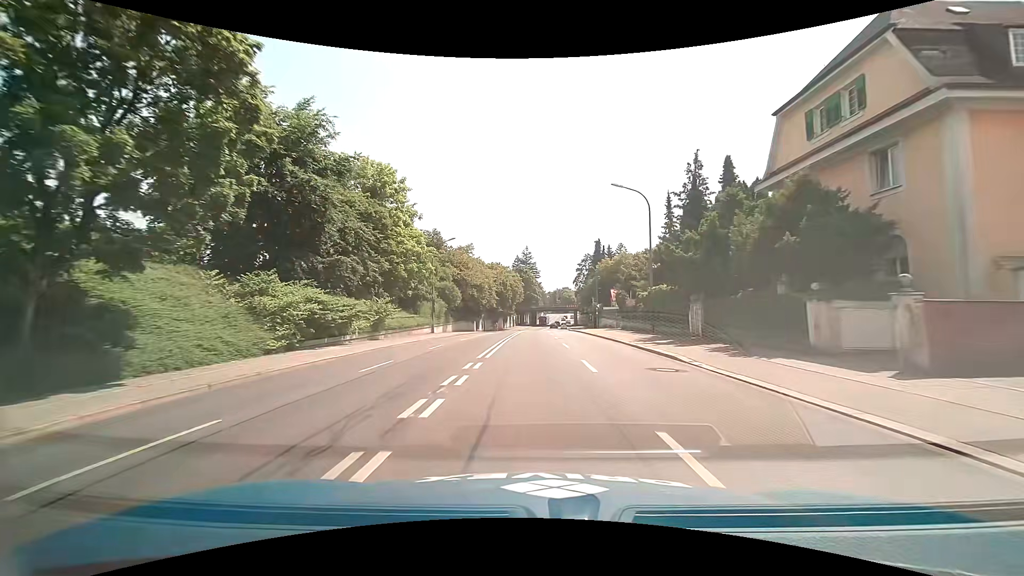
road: primary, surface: asphalt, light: Day
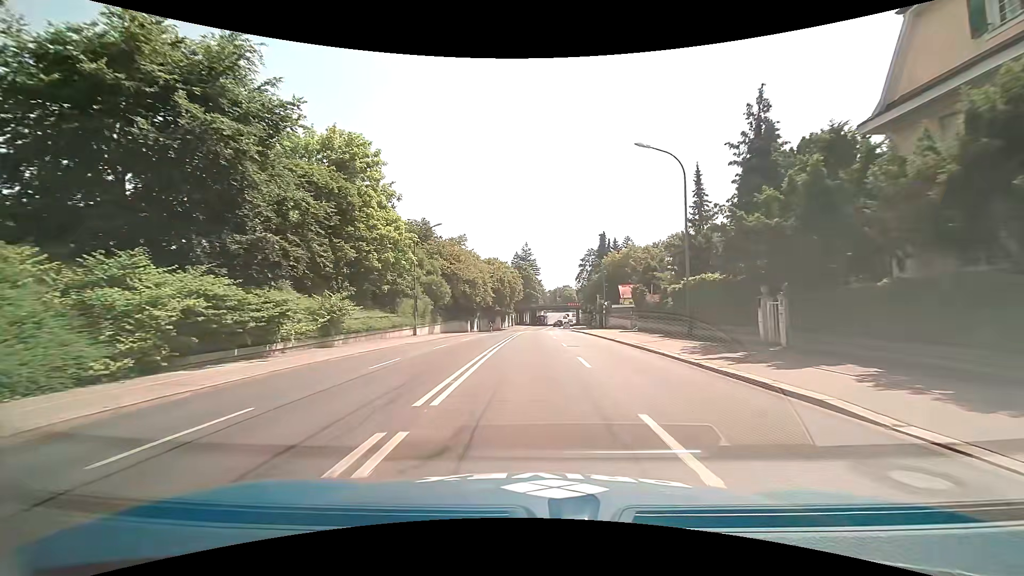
(0.0, +8.2) m; 0°
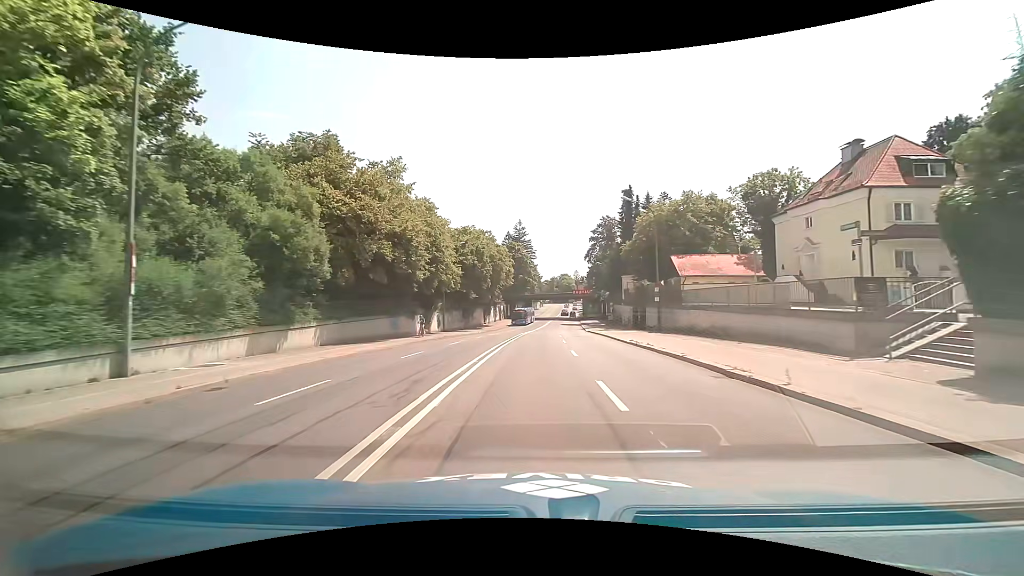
(-0.1, +32.8) m; +1°
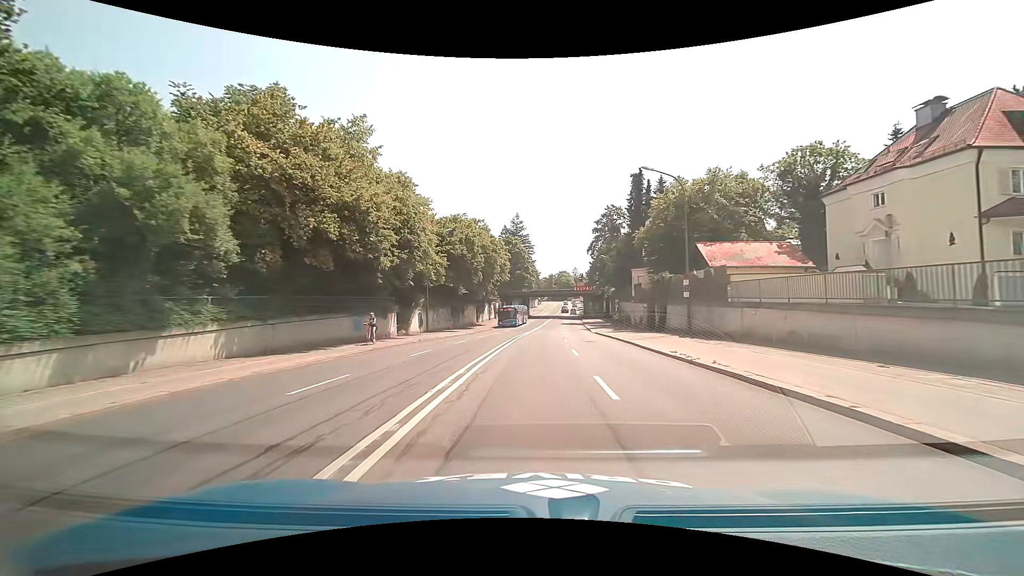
(0.0, +8.0) m; -1°
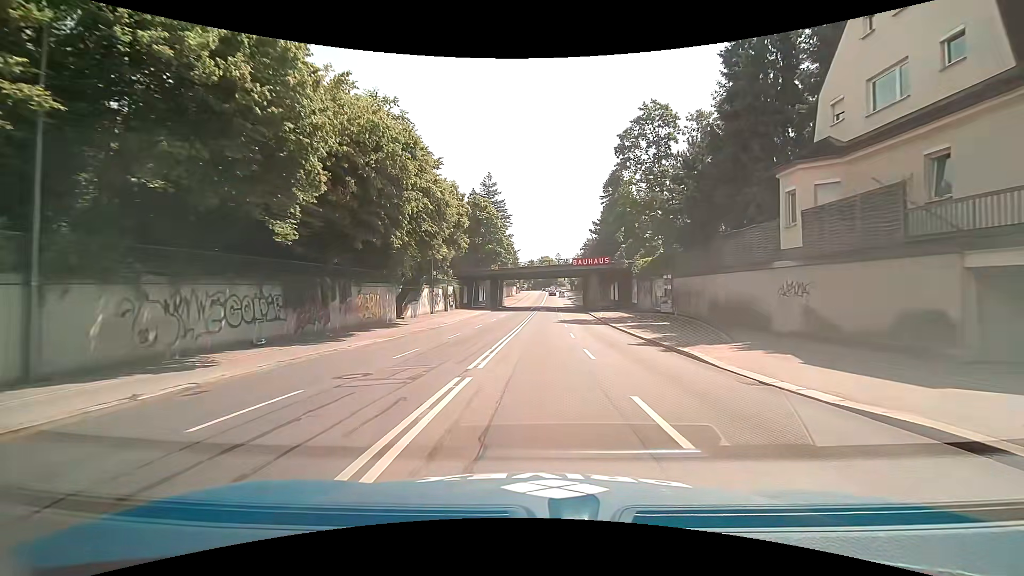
(+0.9, +38.8) m; +3°
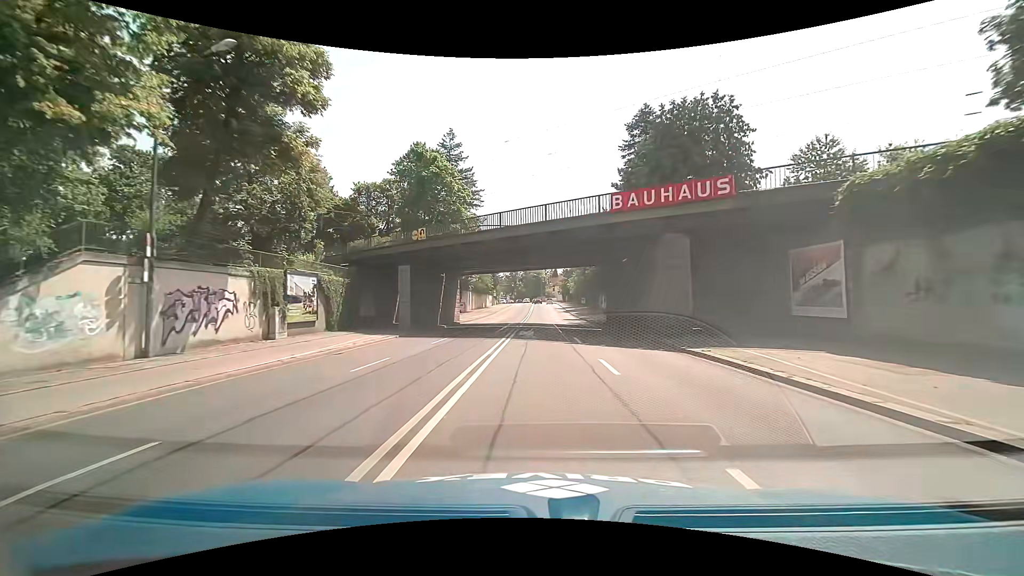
(+0.4, +39.9) m; +1°
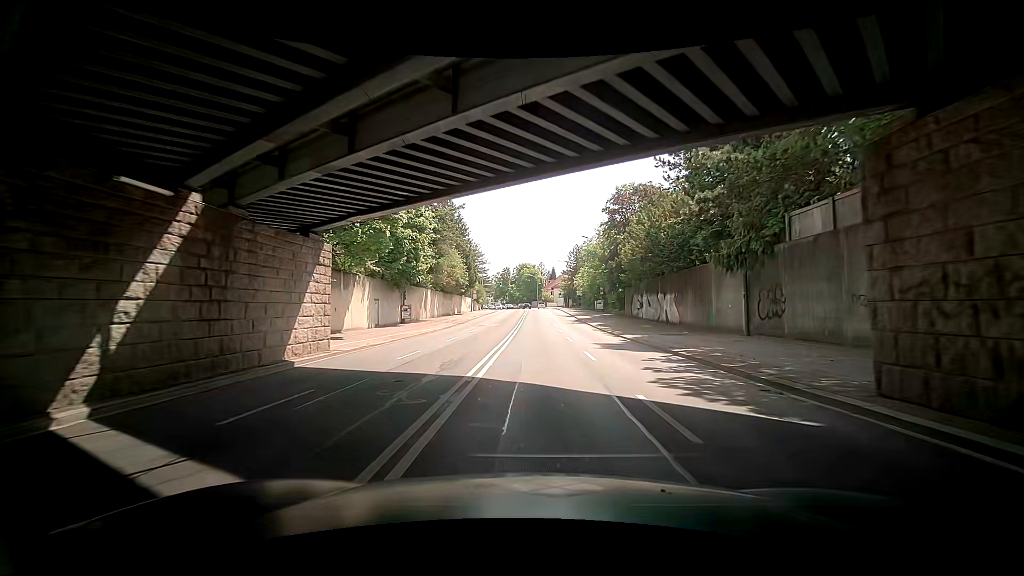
(+0.4, +32.0) m; +2°
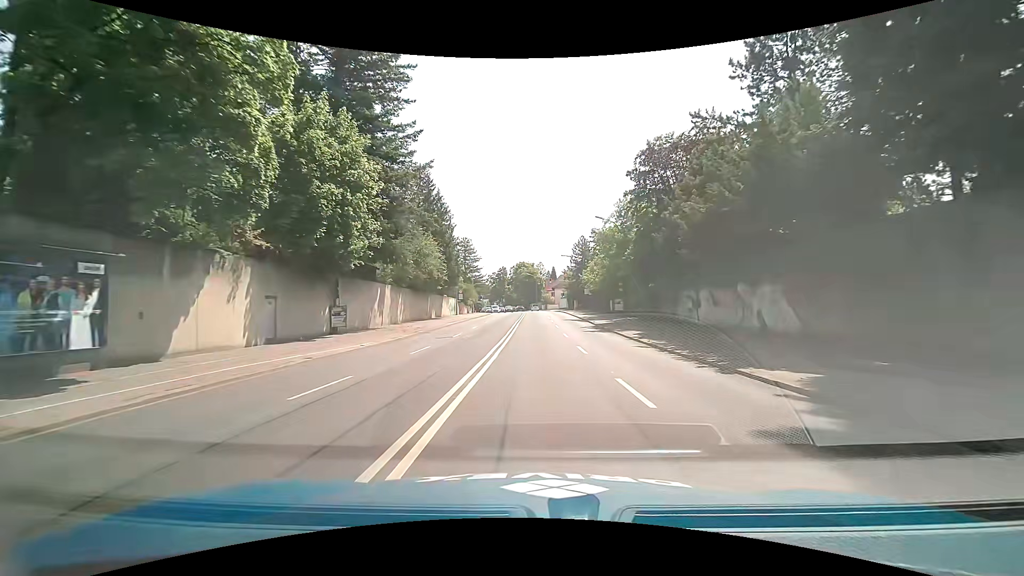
(-0.1, +16.1) m; +1°
(0, +10) (-1, +20) (-1, +30) (-1, +40) (-2, +50) (-2, +60) (-2, +70) (-3, +80) (-4, +90) (-5, +100) m
